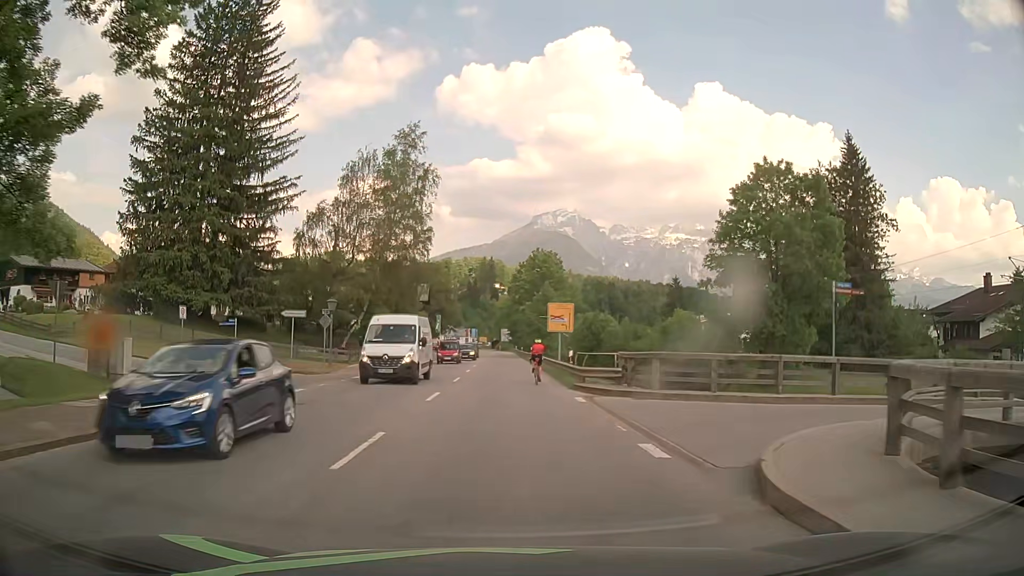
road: primary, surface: asphalt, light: Day
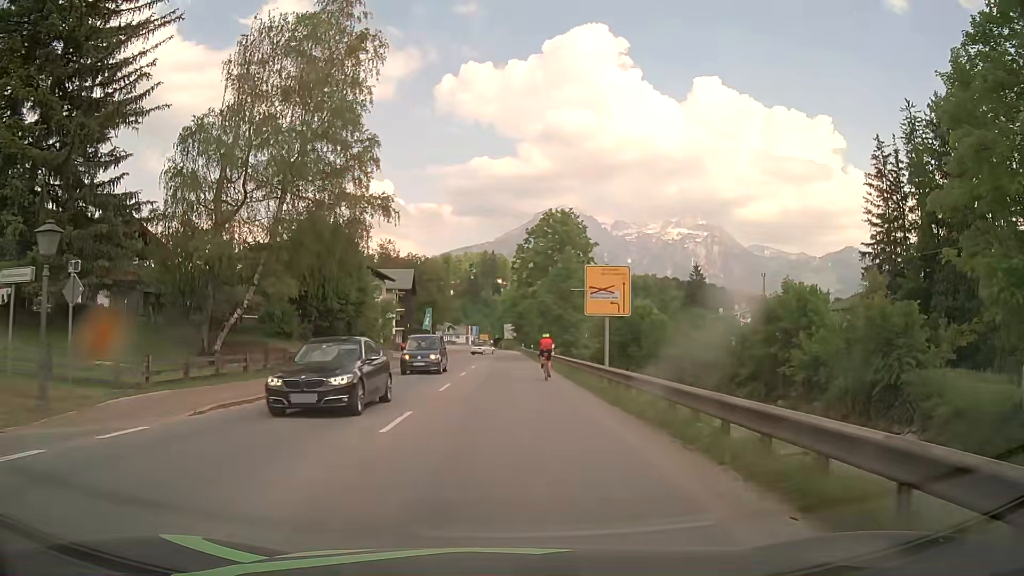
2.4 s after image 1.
(0.0, +24.6) m; 0°
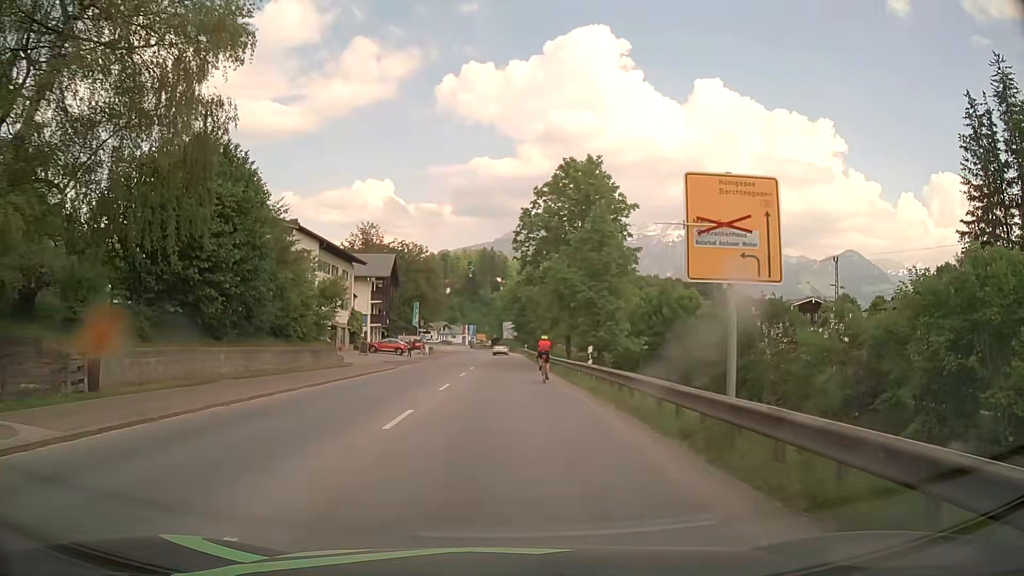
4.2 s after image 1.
(0.0, +17.8) m; 0°
(0, +10) (0, +20) (0, +30) (0, +40) (0, +50) (0, +60) (0, +70) (0, +80) (-1, +90) (-1, +100) m
